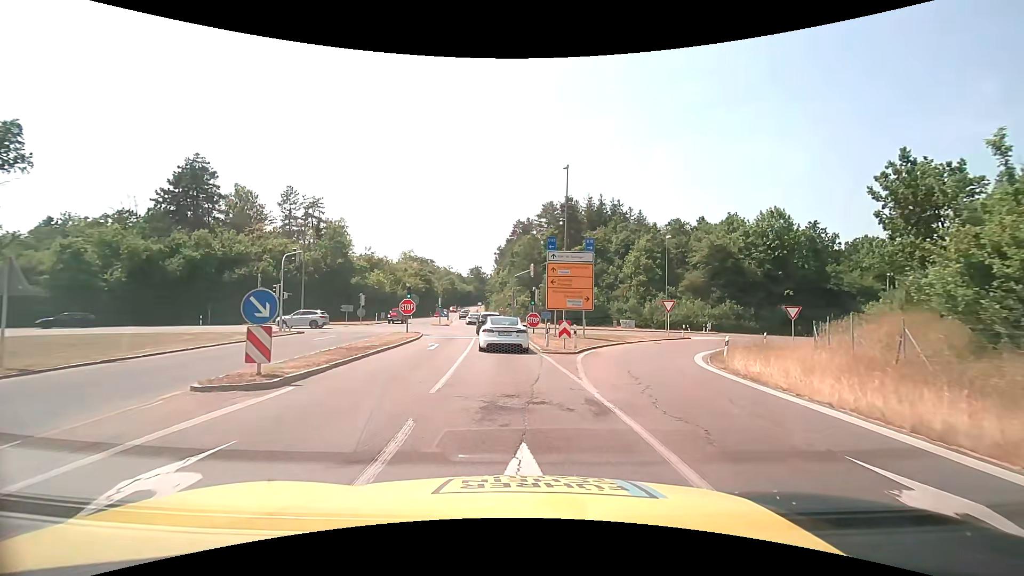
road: motorway_link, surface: asphalt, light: Day
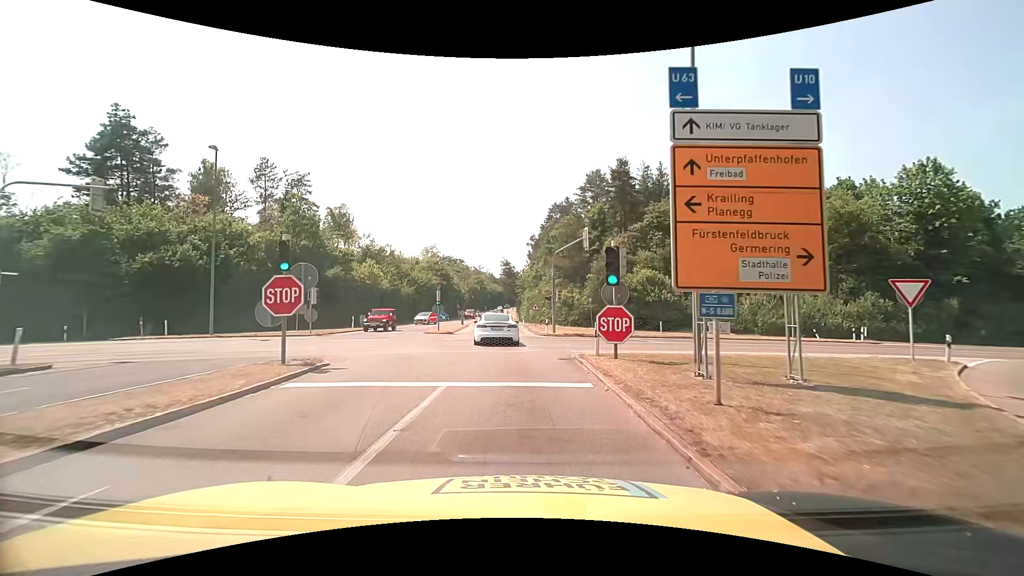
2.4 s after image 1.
(-0.7, +22.0) m; -4°
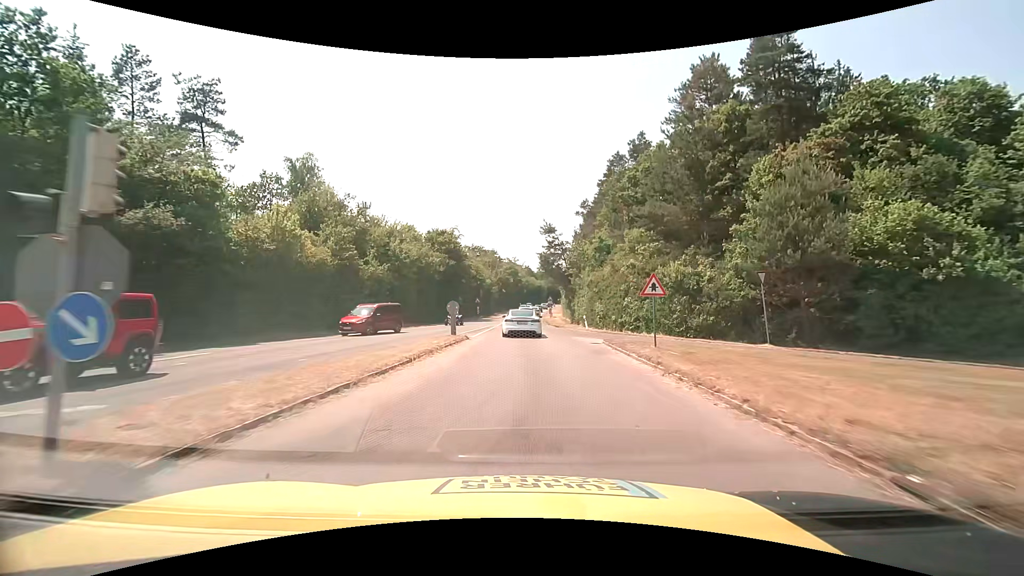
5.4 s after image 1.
(-1.6, +32.9) m; -5°
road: tertiary
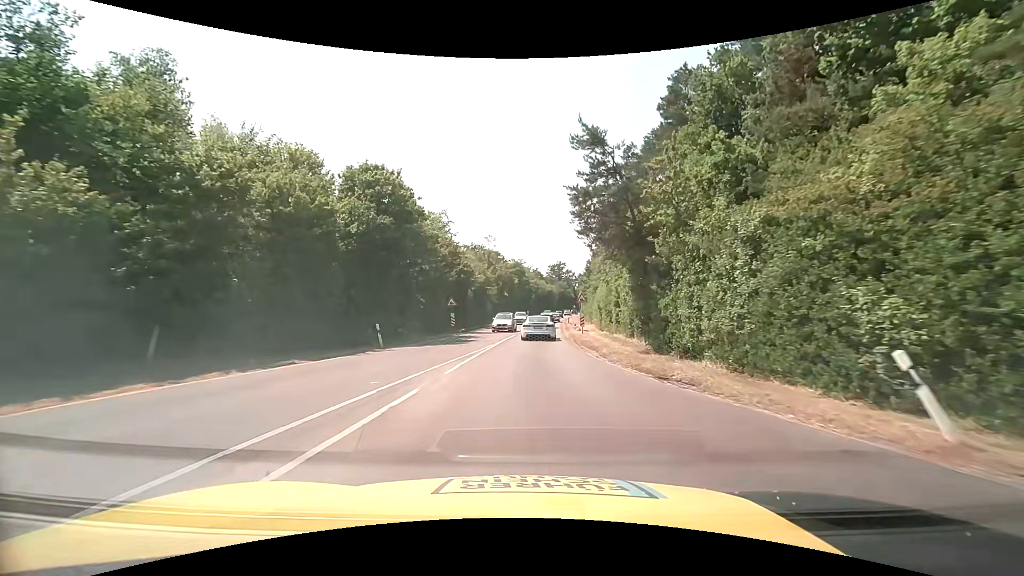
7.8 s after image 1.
(0.0, +29.7) m; -1°
(0, +10) (0, +20) (+1, +30) (+2, +40) (+2, +50) (+3, +60) (+4, +70) (+5, +80) (+5, +90) (+6, +100) m
